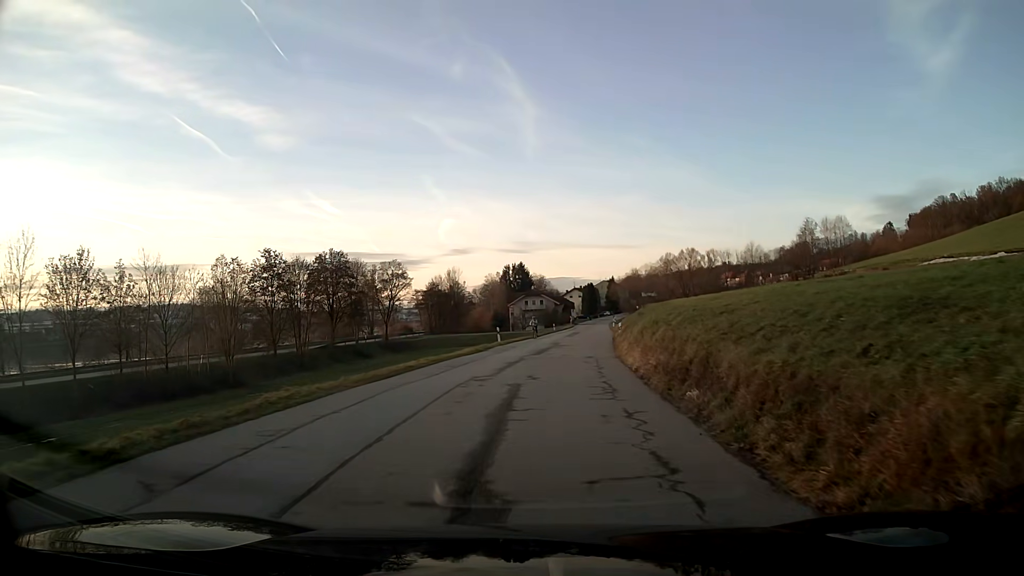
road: tertiary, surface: asphalt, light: Day
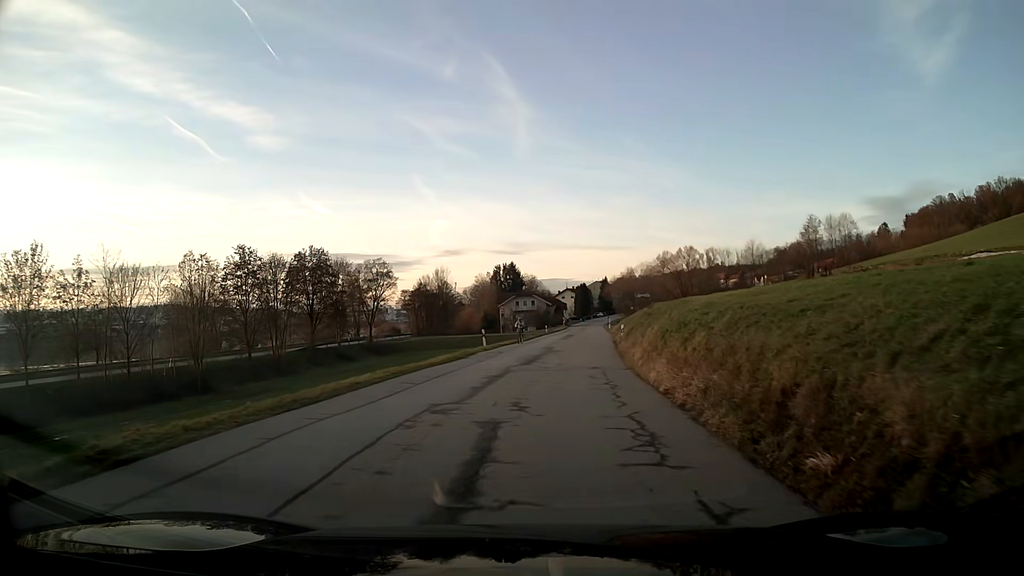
(0.0, +5.2) m; +1°
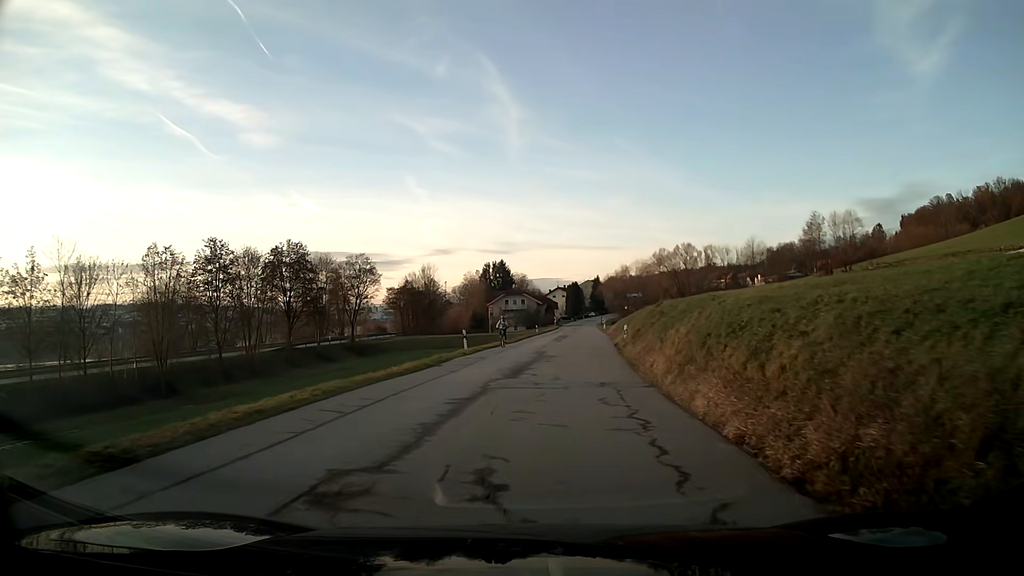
(0.0, +5.1) m; +1°
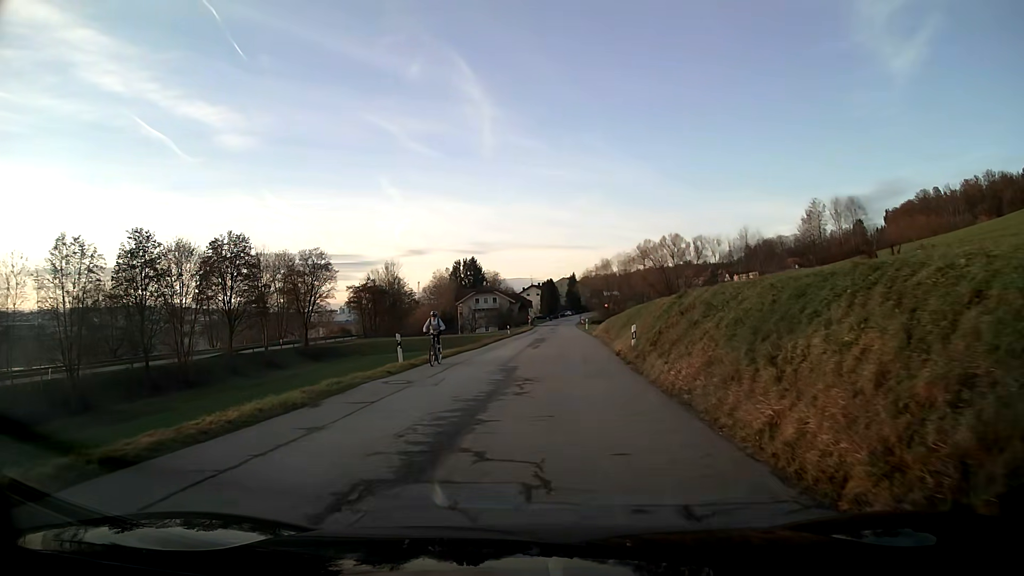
(+0.2, +10.2) m; +2°
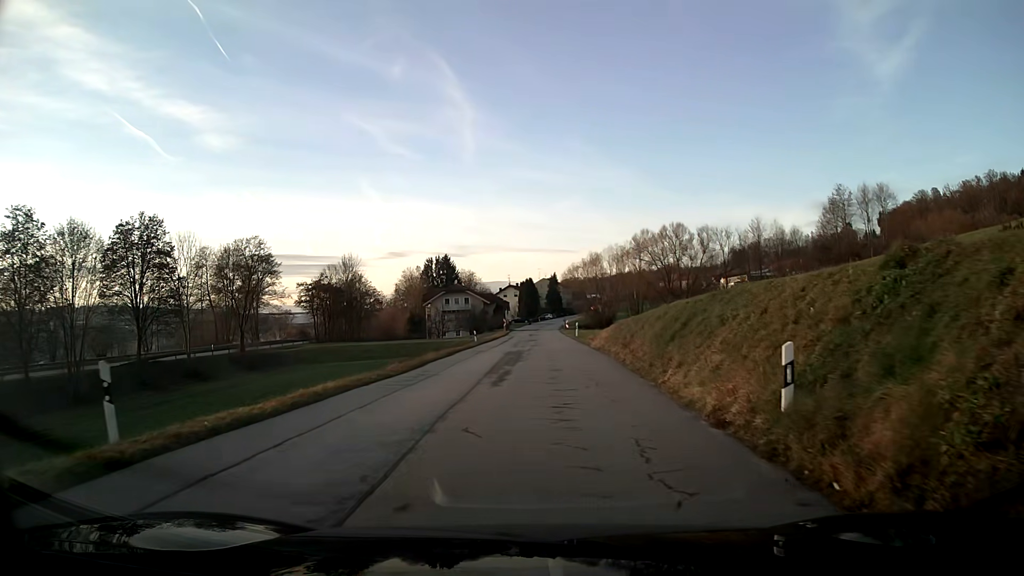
(+0.3, +15.1) m; +2°
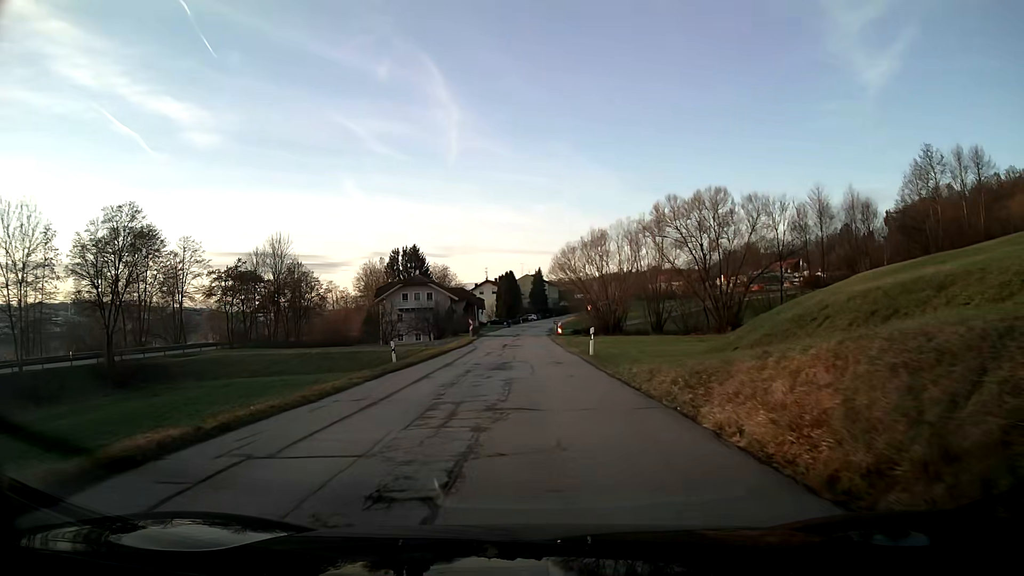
(+0.3, +24.8) m; +1°
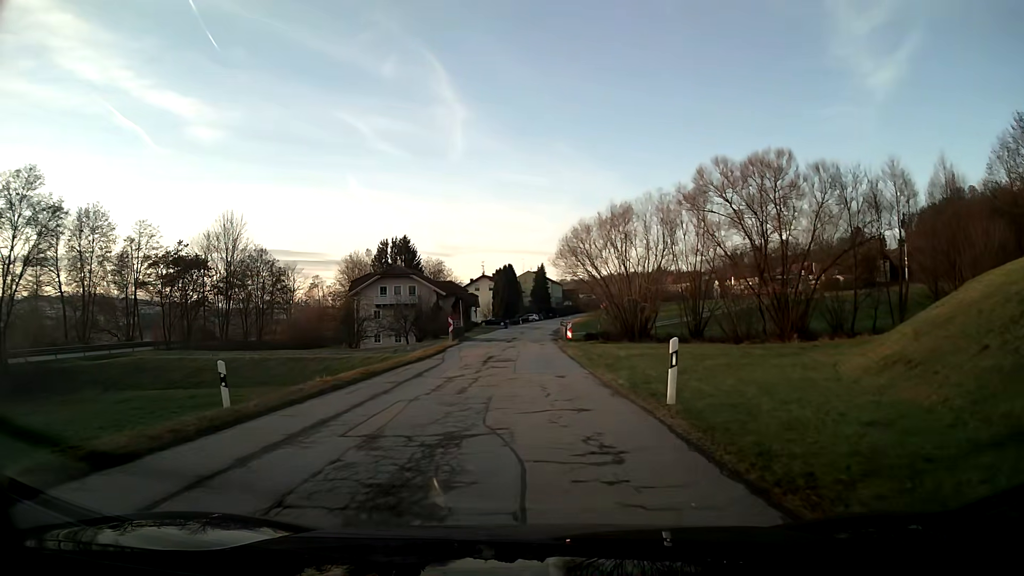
(0.0, +14.9) m; -1°
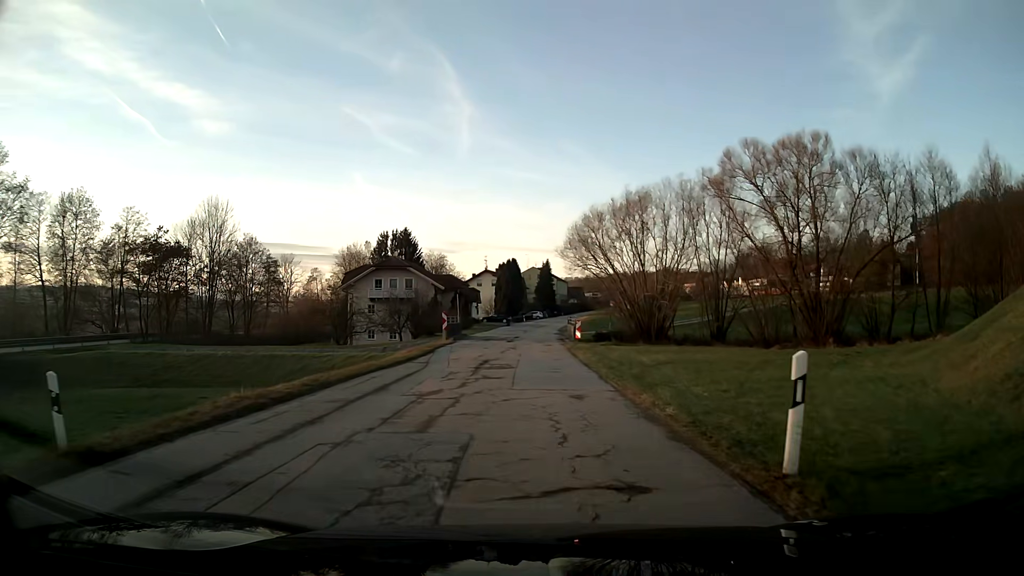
(0.0, +5.0) m; 0°
(0, +10) (0, +20) (0, +30) (0, +40) (0, +50) (0, +60) (+1, +70) (+2, +80) (+3, +90) (+4, +100) m
